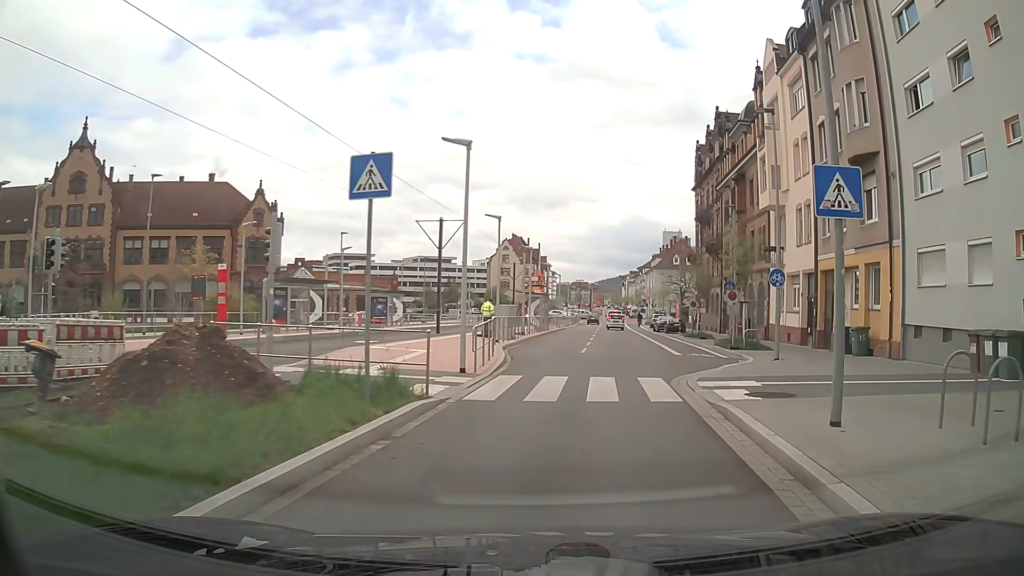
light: Day
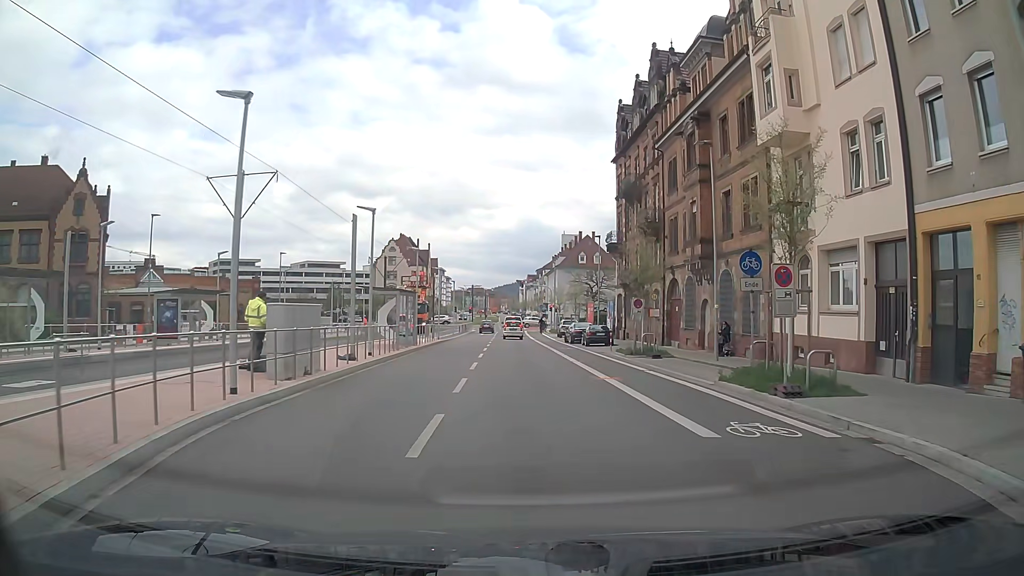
(+1.7, +16.2) m; +9°
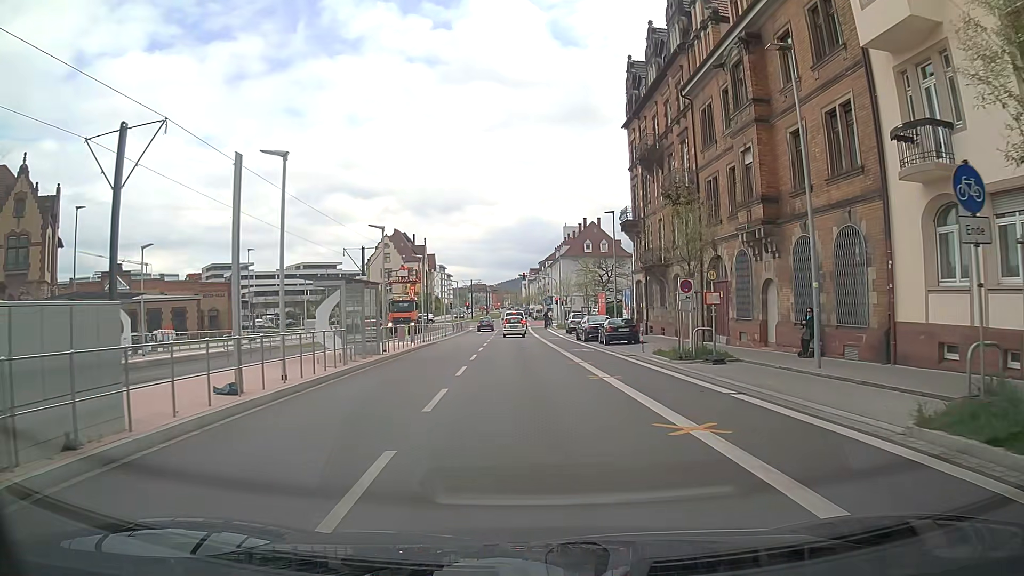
(+0.1, +8.7) m; +1°
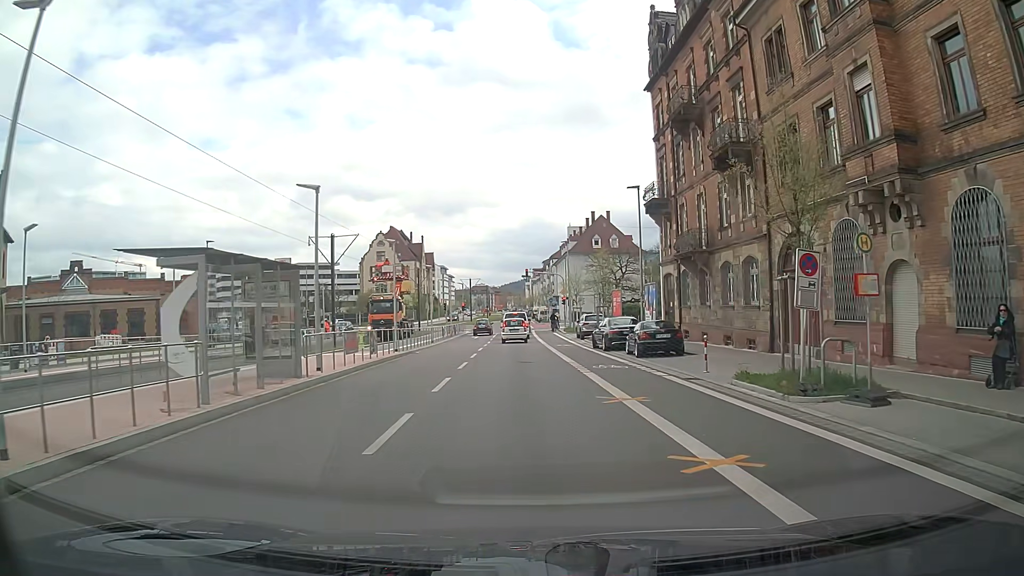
(-0.2, +9.1) m; -1°
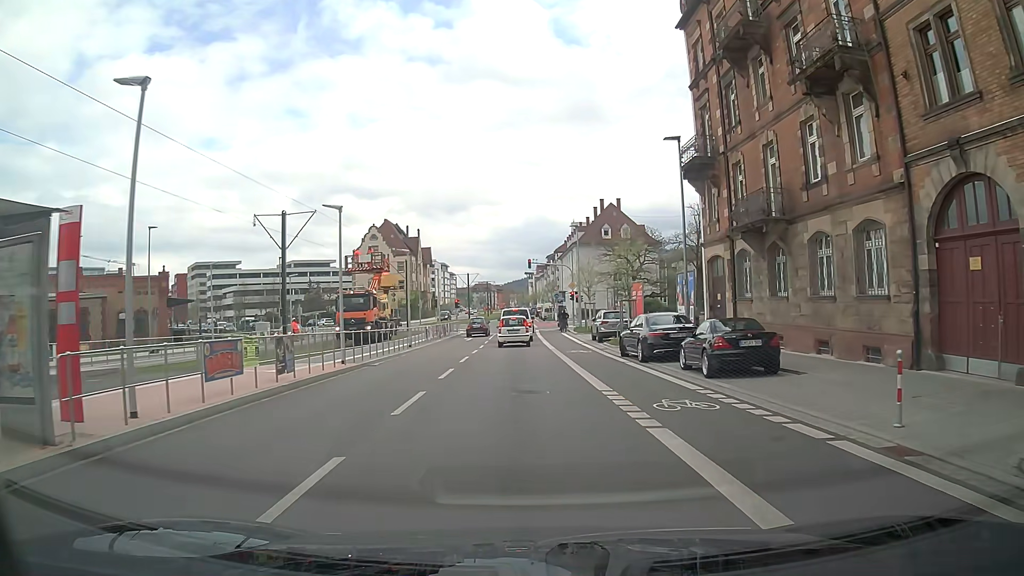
(0.0, +9.3) m; 0°
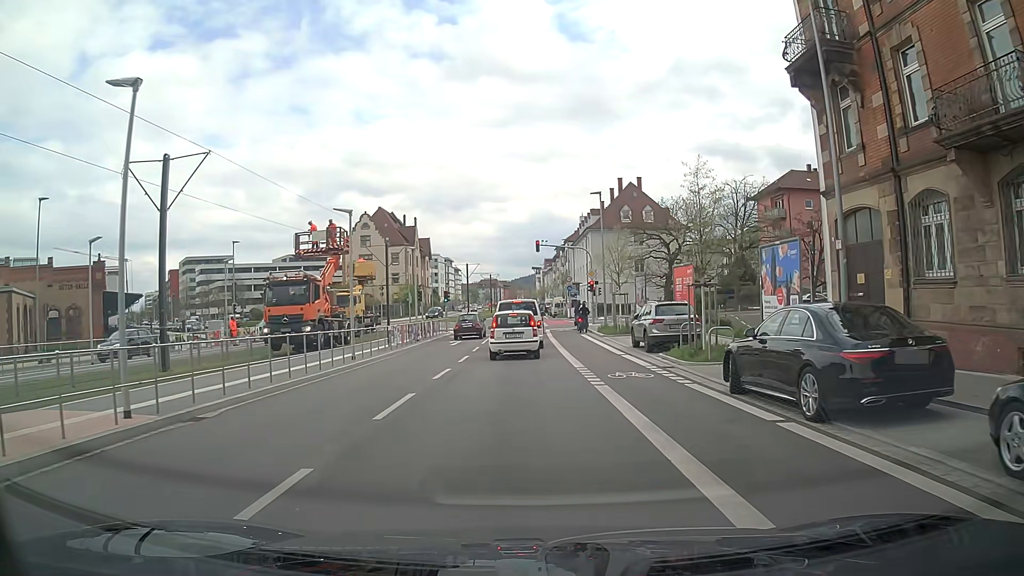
(-0.1, +12.5) m; -1°
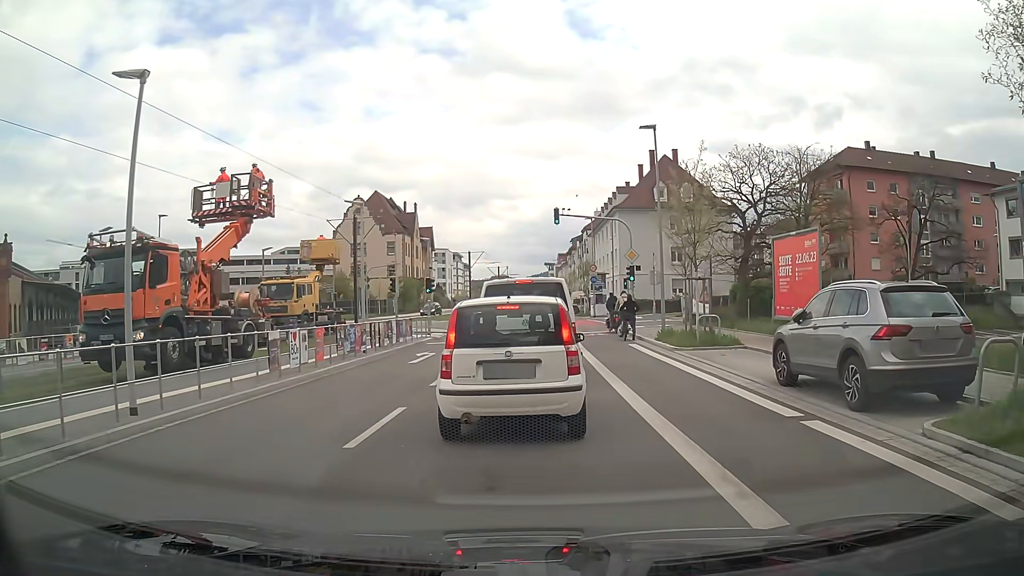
(-0.1, +13.5) m; -2°
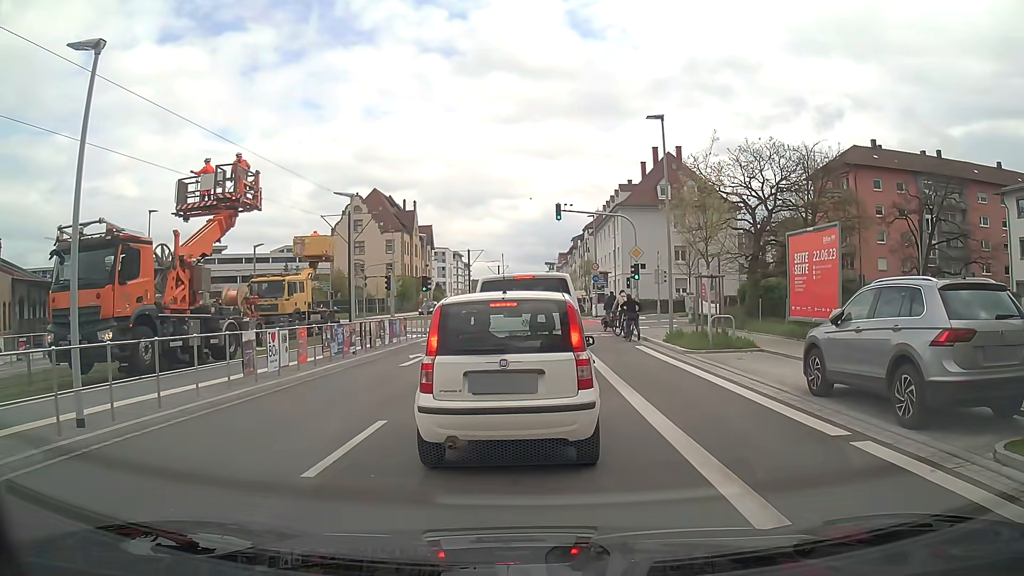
(0.0, +1.3) m; 0°
(0, +10) (0, +20) (0, +30) (+2, +40) (+10, +46) (+20, +47) (+29, +47) (+39, +47) (+49, +47) (+59, +47) m
